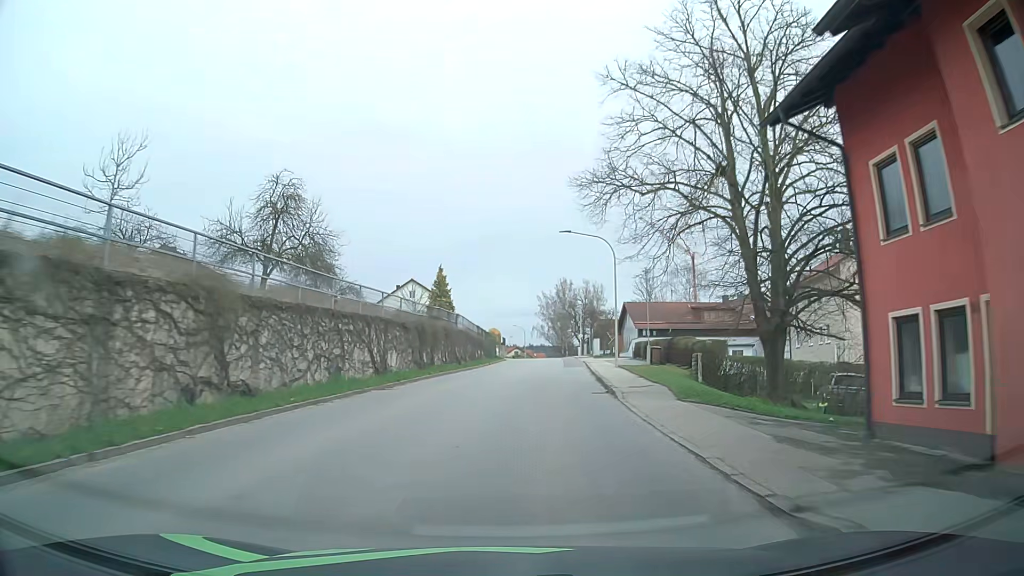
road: tertiary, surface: asphalt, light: Day
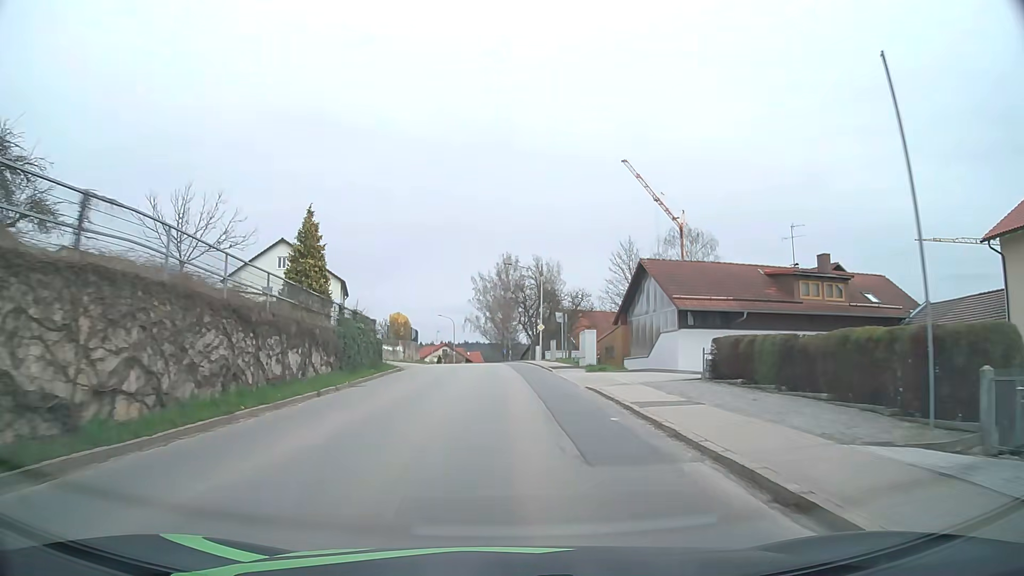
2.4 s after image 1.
(+2.4, +33.8) m; +7°
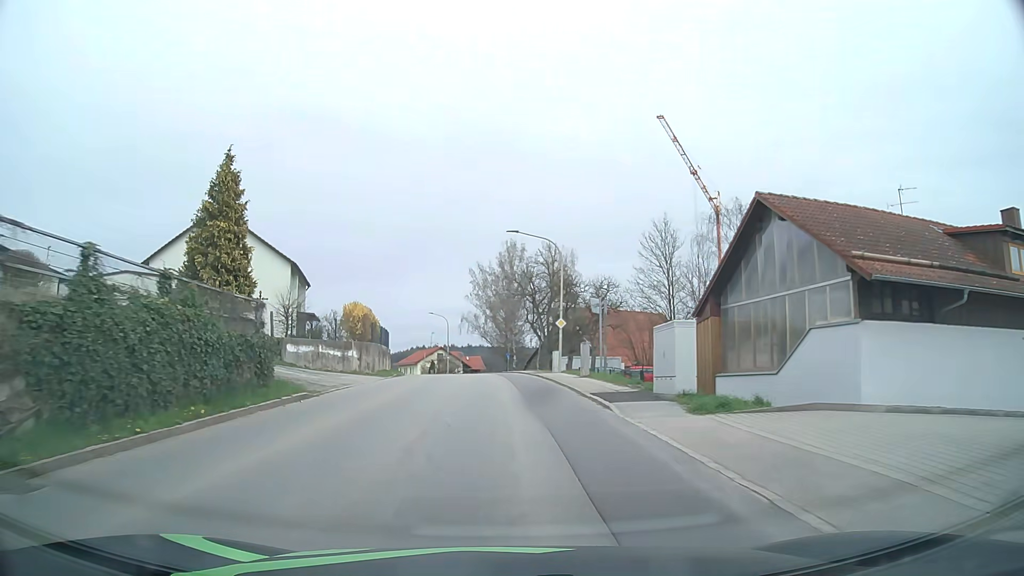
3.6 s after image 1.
(+0.1, +16.2) m; 0°
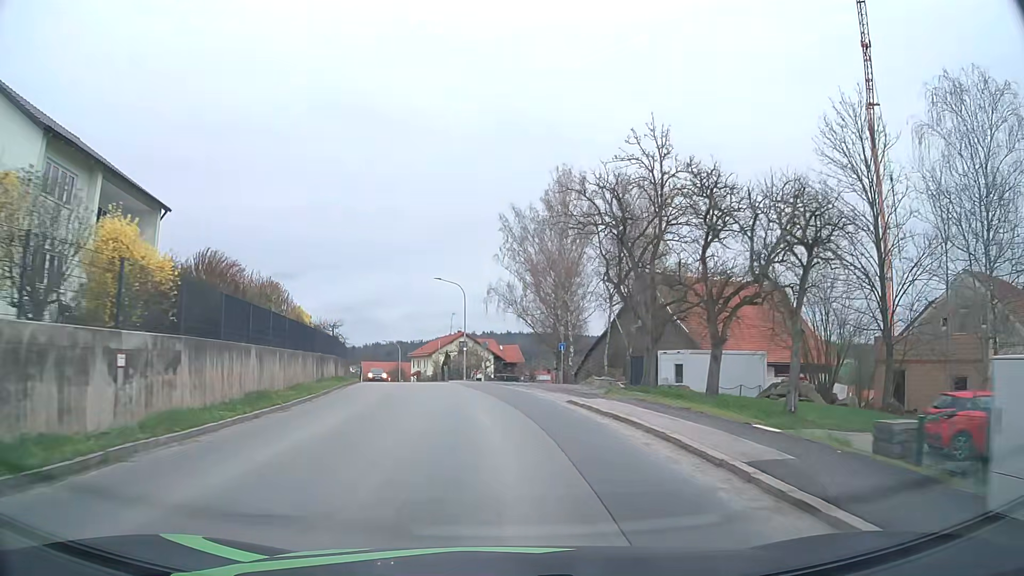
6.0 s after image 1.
(-0.8, +31.7) m; -3°
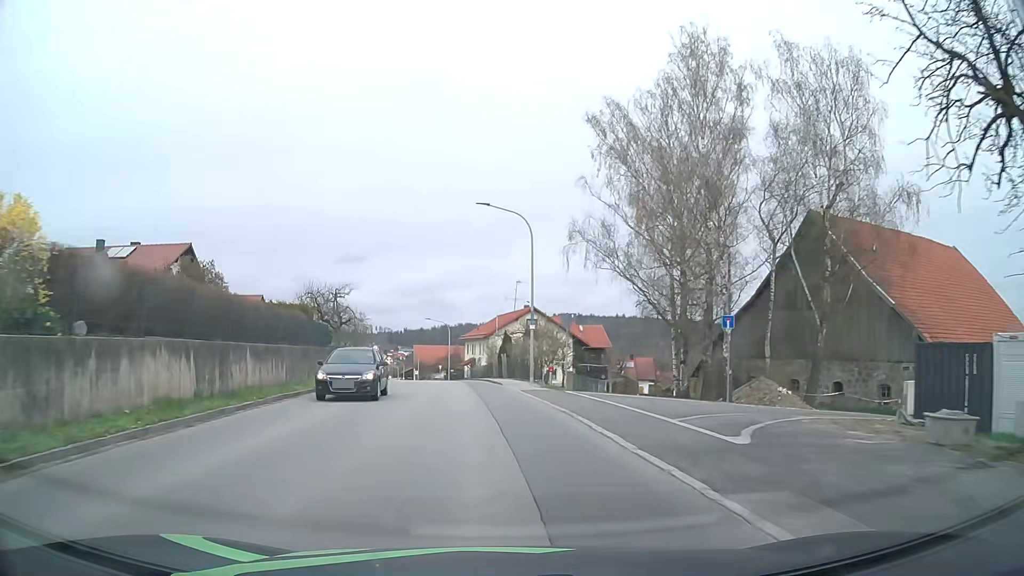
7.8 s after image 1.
(-1.1, +23.5) m; -6°
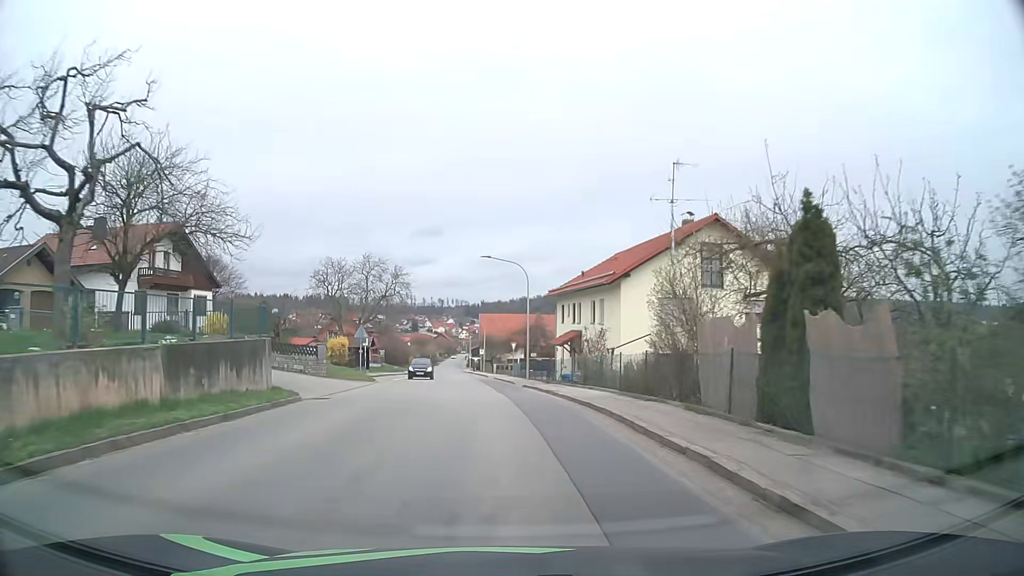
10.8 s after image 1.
(-3.2, +36.8) m; -7°
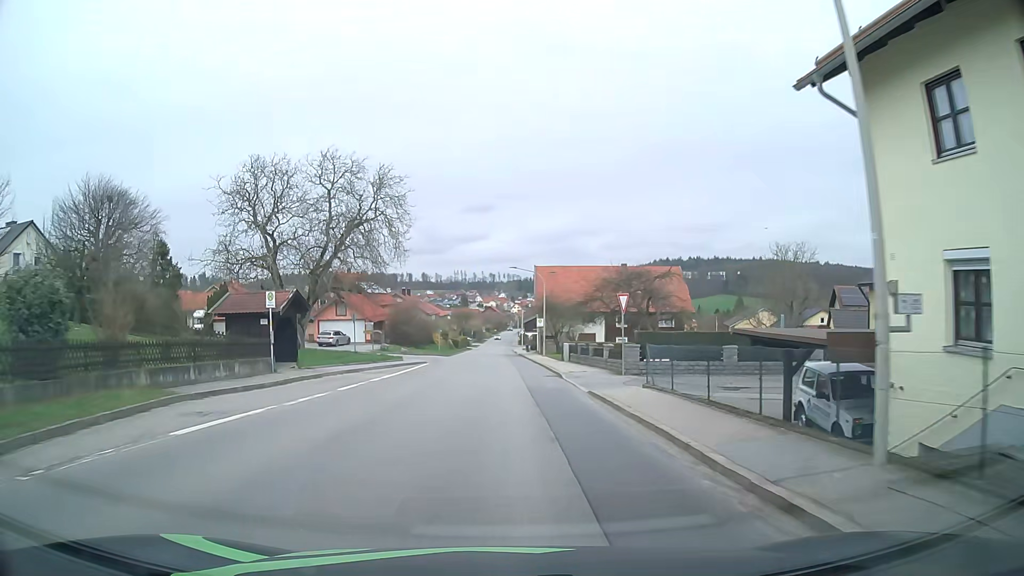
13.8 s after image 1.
(-1.6, +35.3) m; -4°
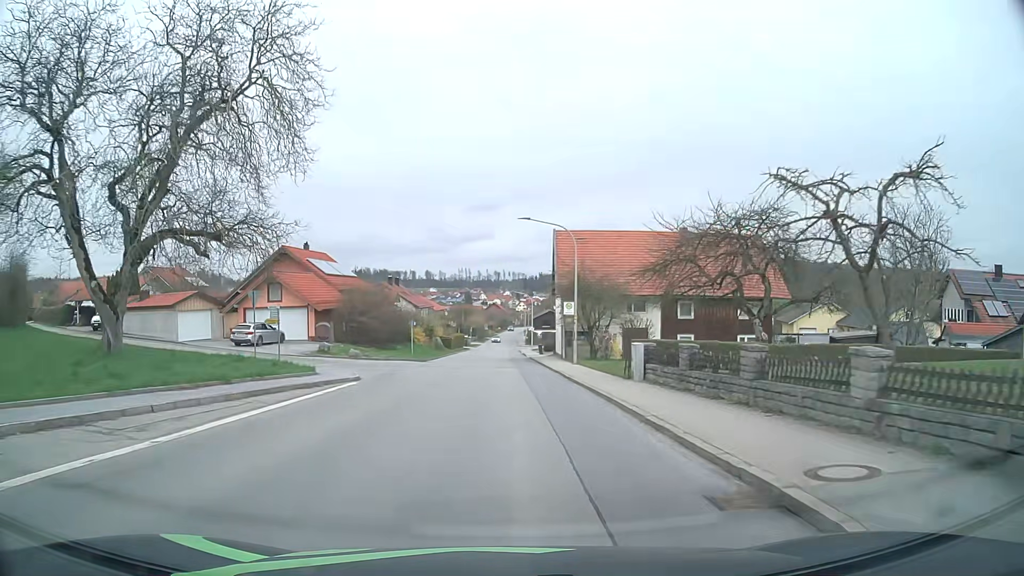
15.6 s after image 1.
(-0.1, +21.7) m; 0°
(0, +10) (0, +20) (0, +30) (0, +40) (0, +50) (0, +60) (0, +70) (0, +80) (-1, +90) (-1, +100) m
